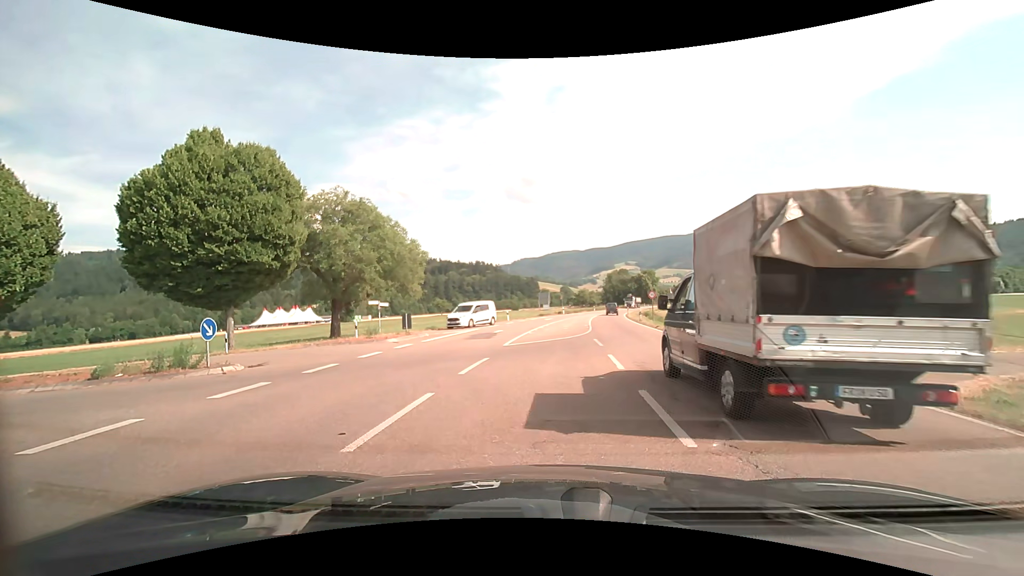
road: secondary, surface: asphalt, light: Day
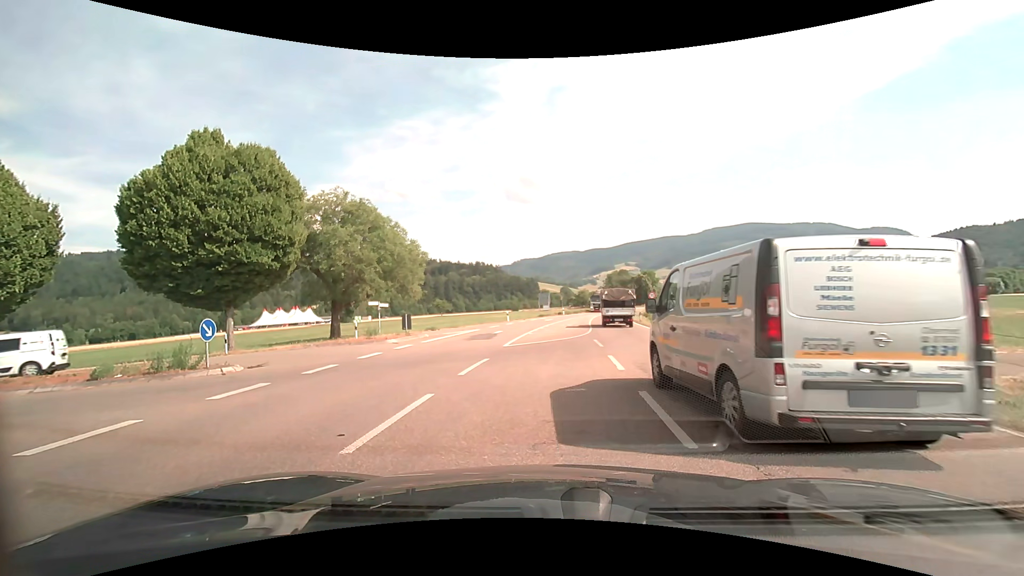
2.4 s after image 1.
(0.0, 0.0) m; 0°
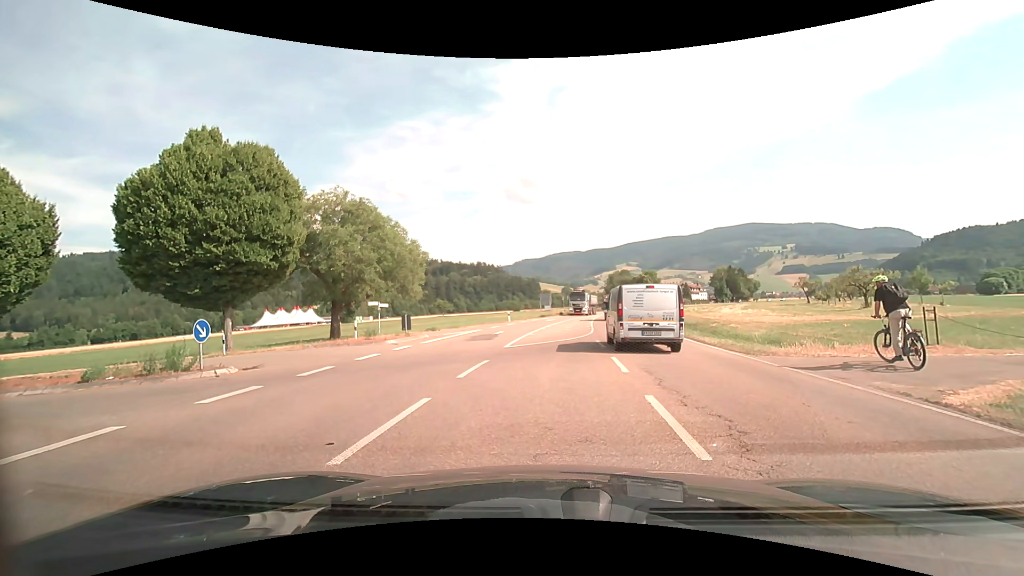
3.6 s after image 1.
(0.0, +0.3) m; 0°
